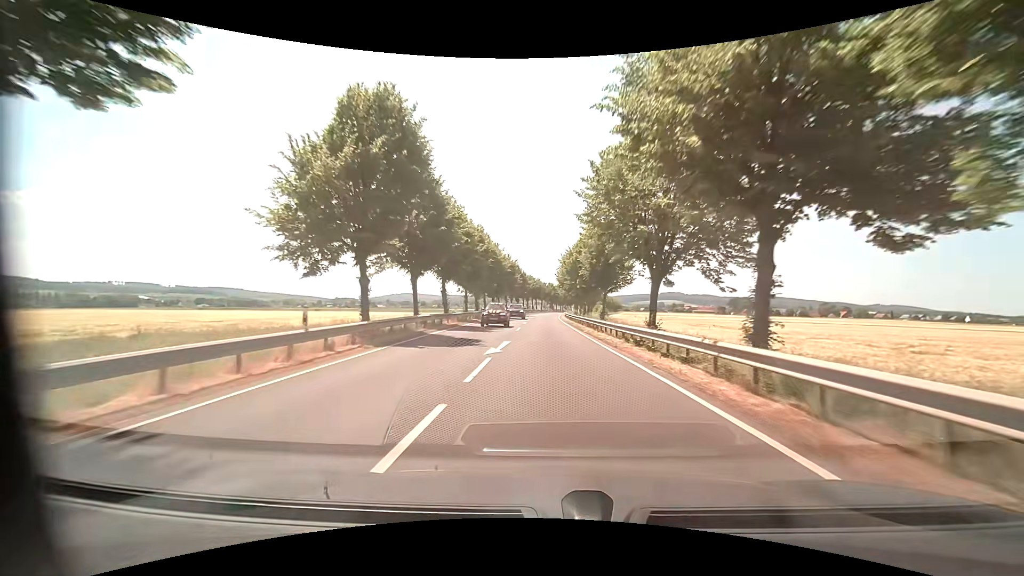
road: primary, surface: asphalt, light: Day
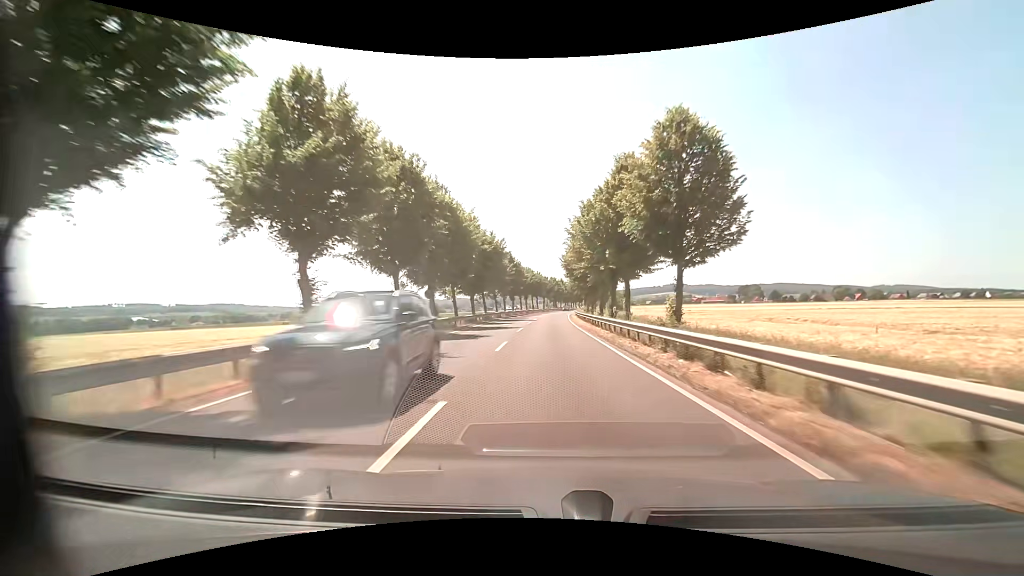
(+0.1, +24.3) m; 0°
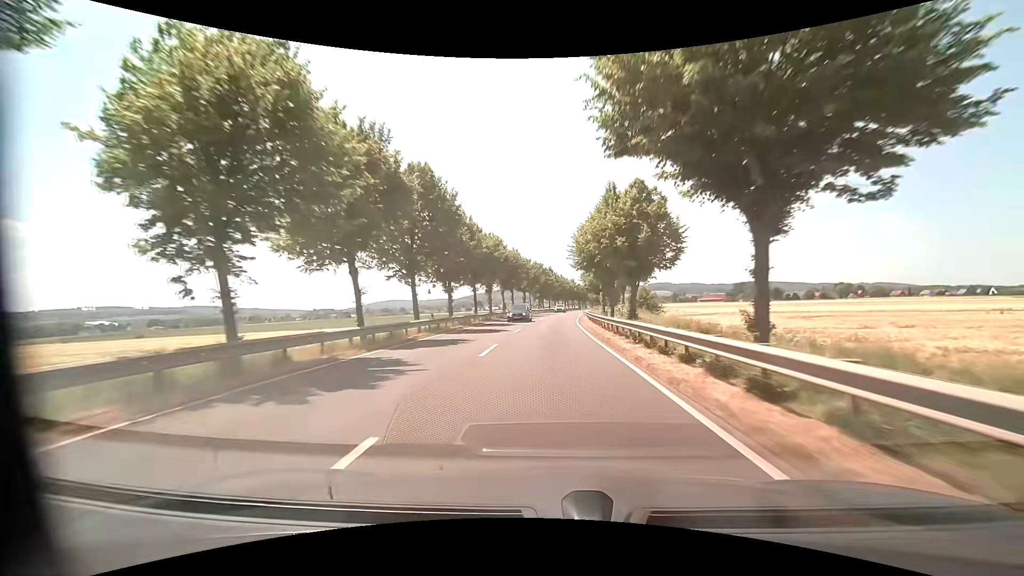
(+0.3, +49.7) m; +2°
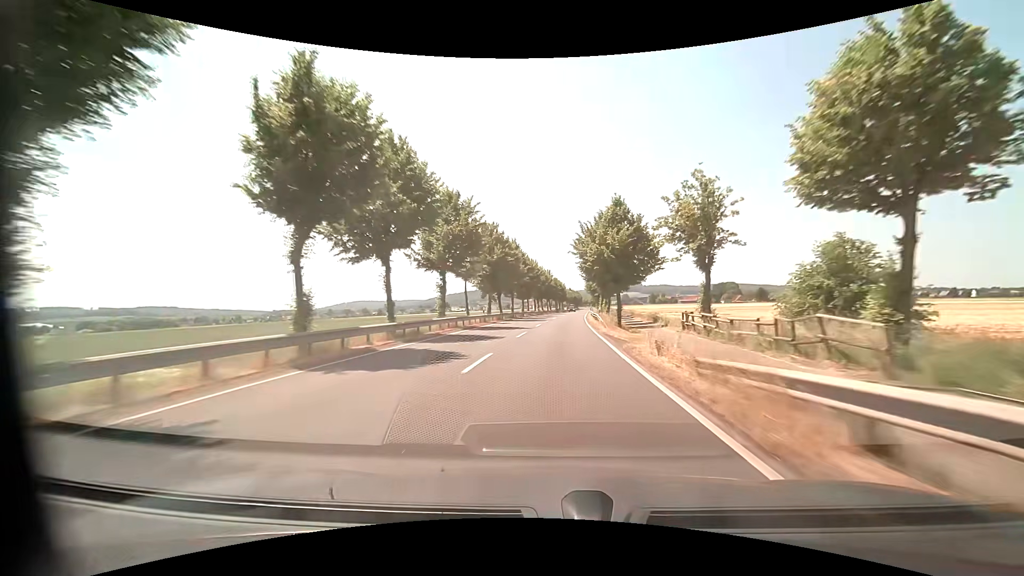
(+1.2, +50.8) m; +3°
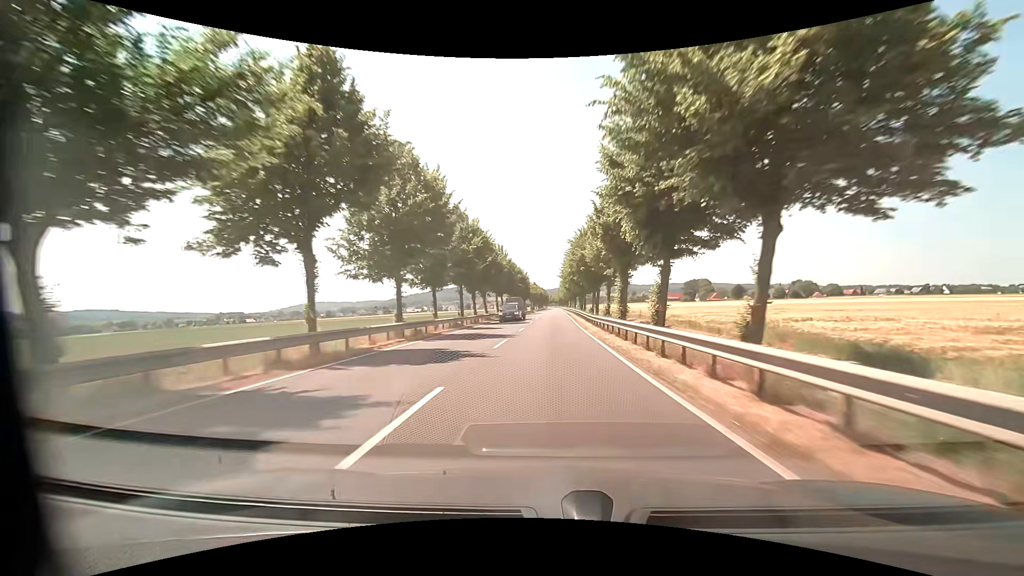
(+2.6, +53.3) m; +4°
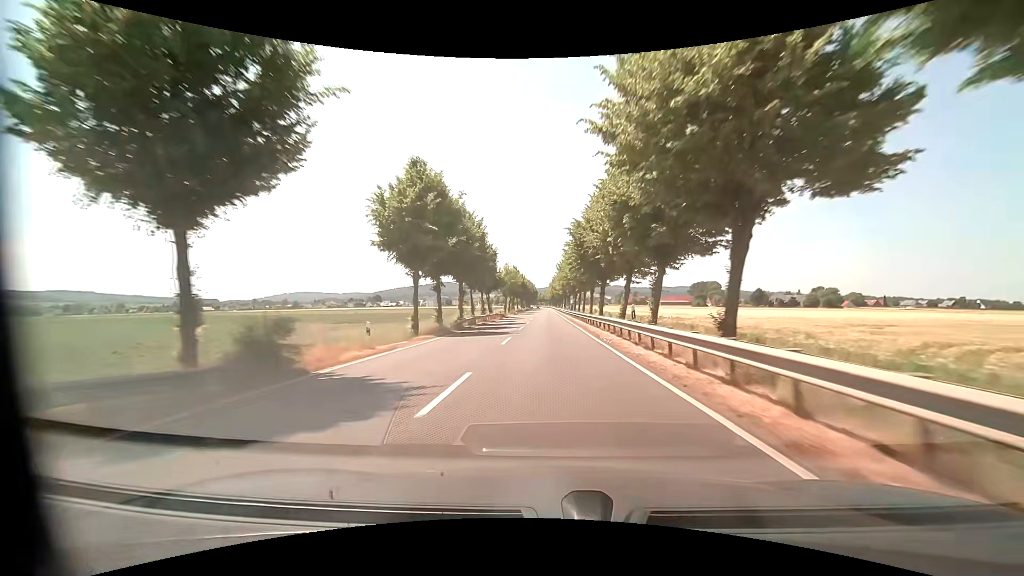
(+1.2, +69.5) m; +1°
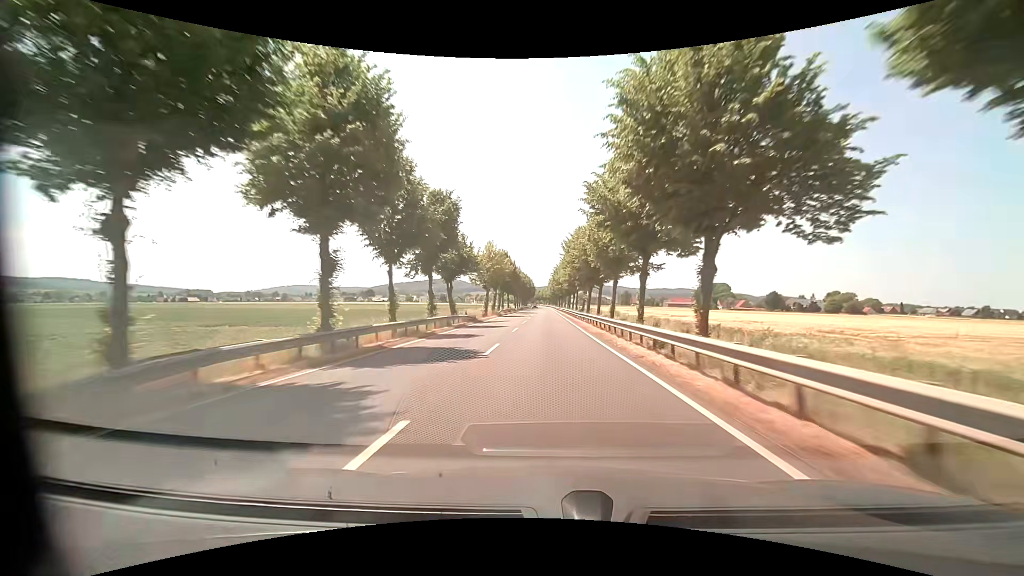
(+0.3, +28.3) m; +1°
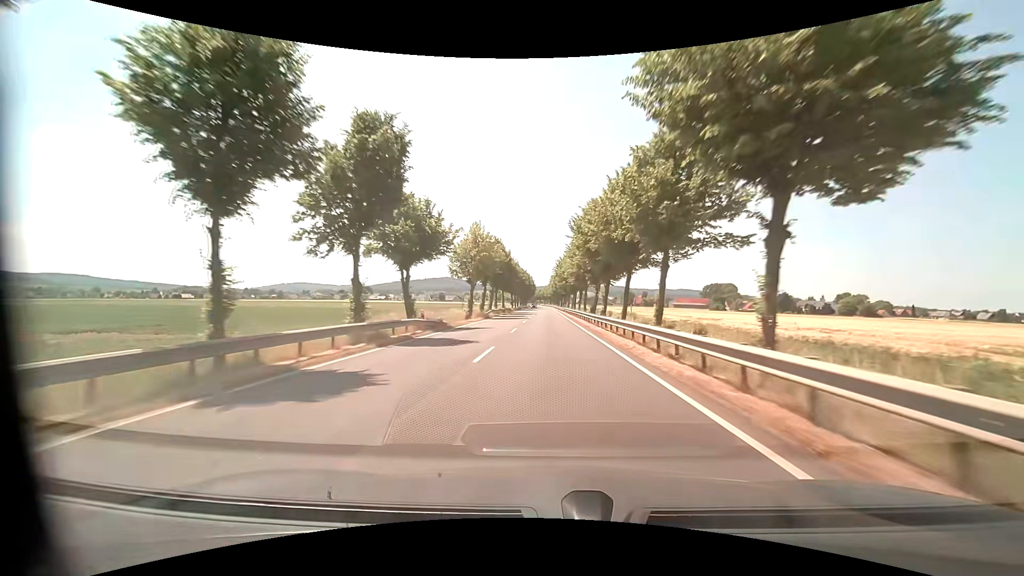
(-0.1, +14.2) m; -1°
(0, +10) (0, +20) (0, +30) (0, +40) (0, +50) (0, +60) (+1, +70) (+1, +80) (+1, +90) (+1, +100) m
